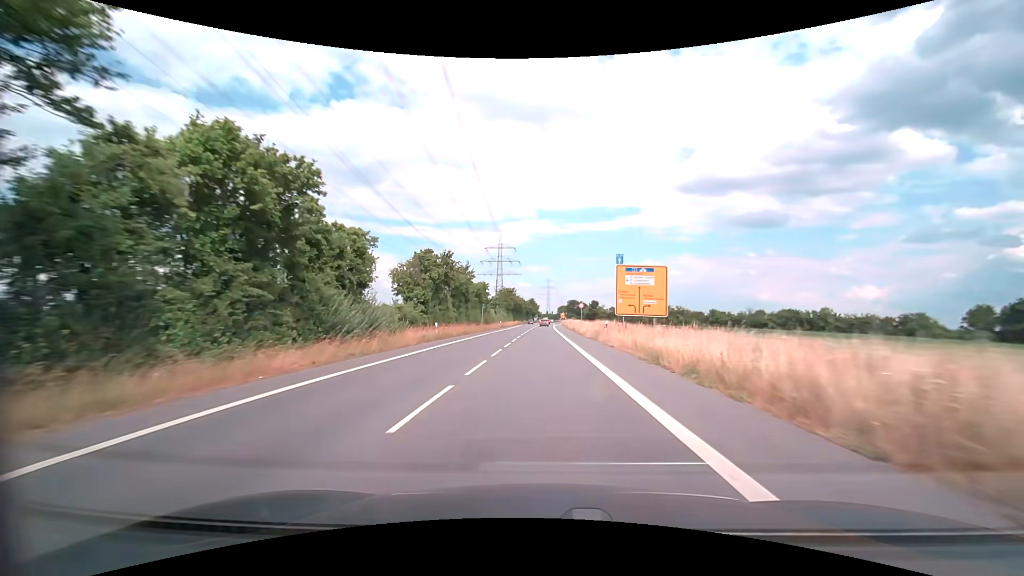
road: secondary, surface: asphalt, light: Day
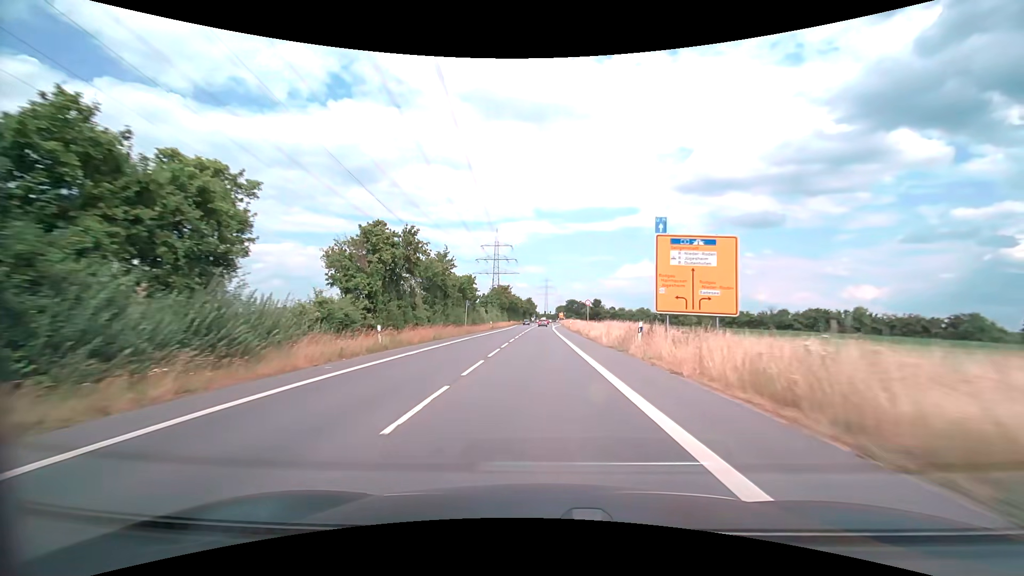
(0.0, +12.0) m; 0°
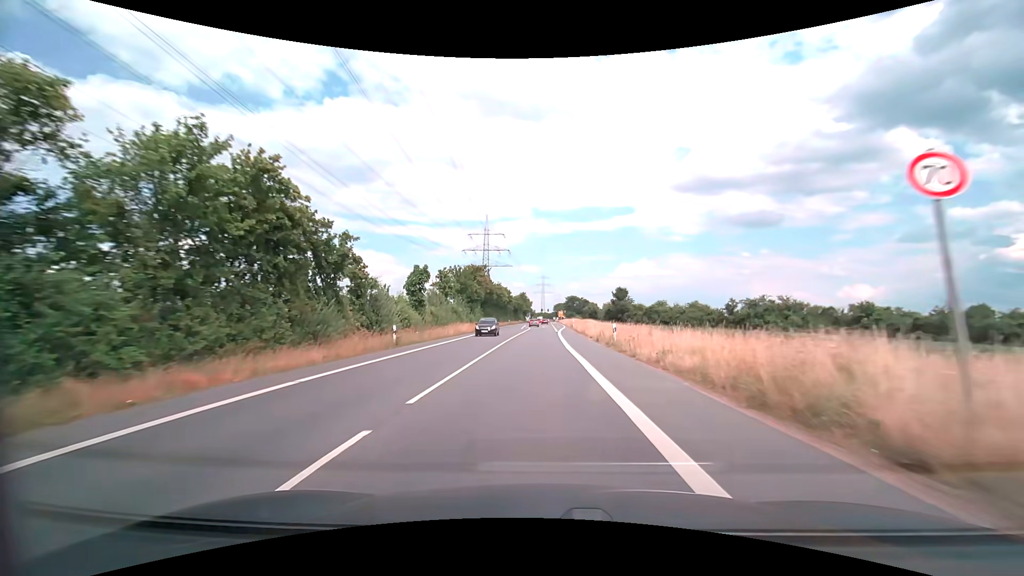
(+0.2, +45.9) m; 0°
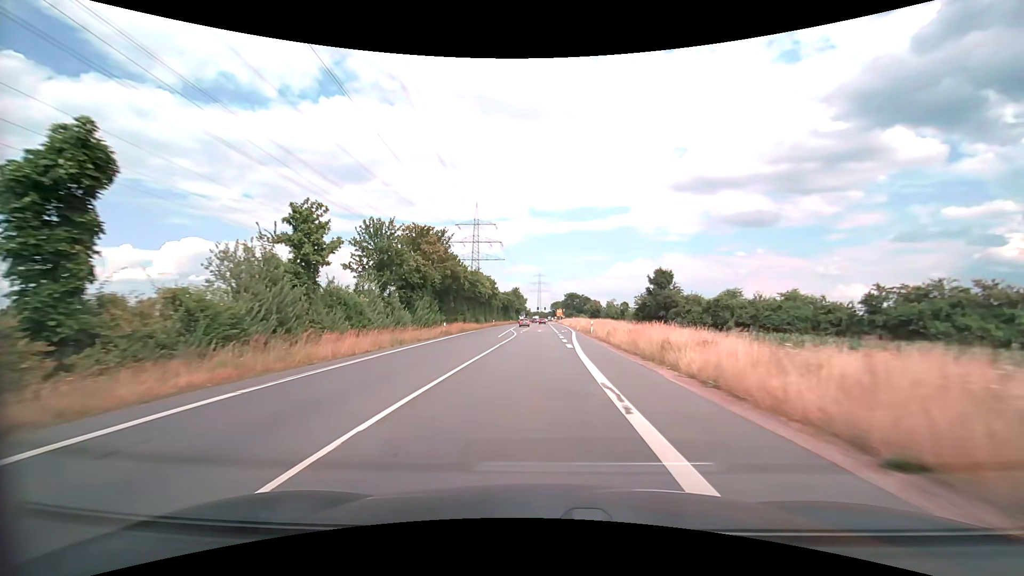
(+0.1, +32.1) m; 0°
(0, +10) (0, +20) (+1, +30) (+1, +40) (+2, +50) (+2, +60) (+3, +70) (+3, +80) (+3, +90) (+4, +100) m
